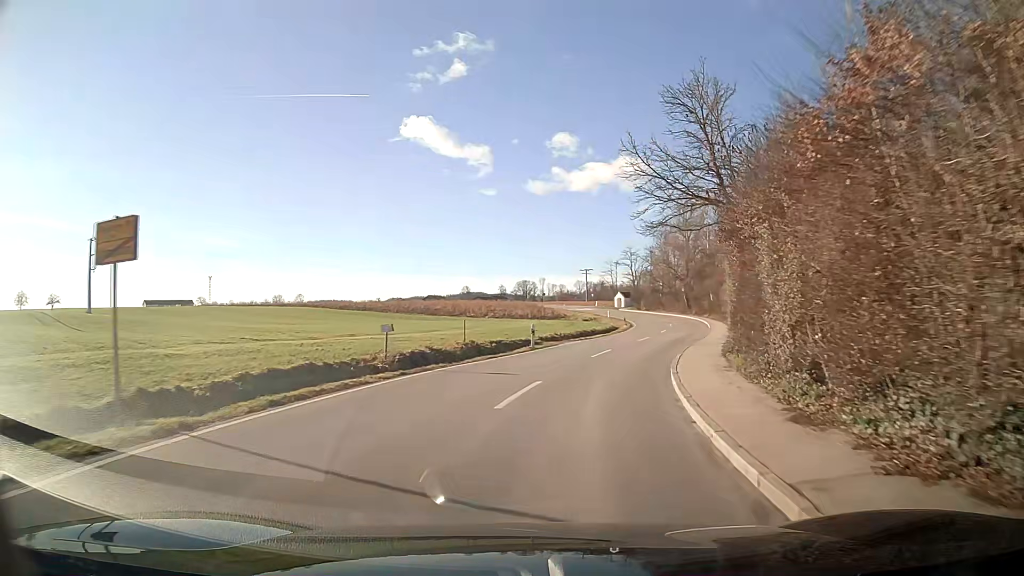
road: secondary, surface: asphalt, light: Day
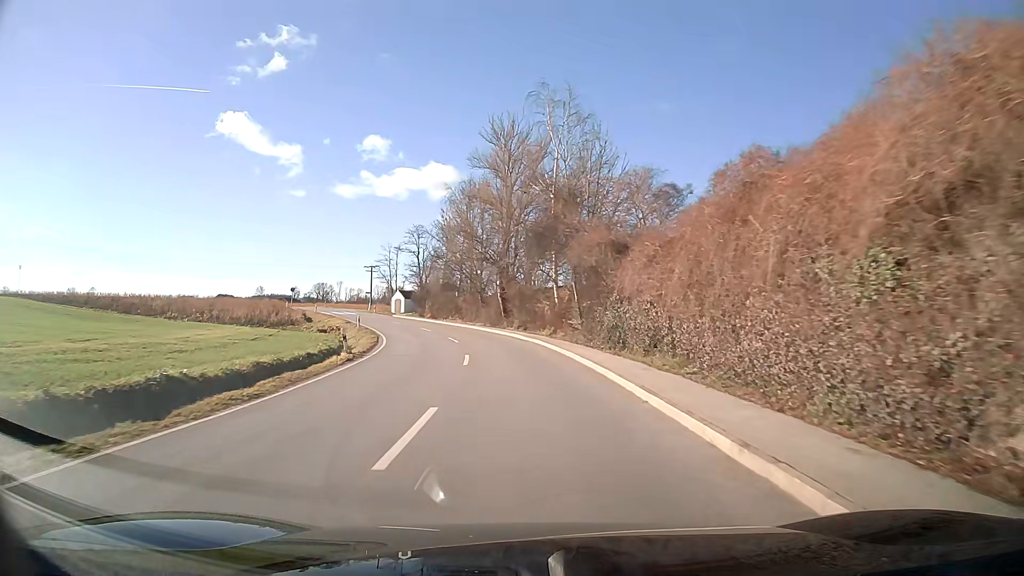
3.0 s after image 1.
(+6.9, +39.2) m; +14°
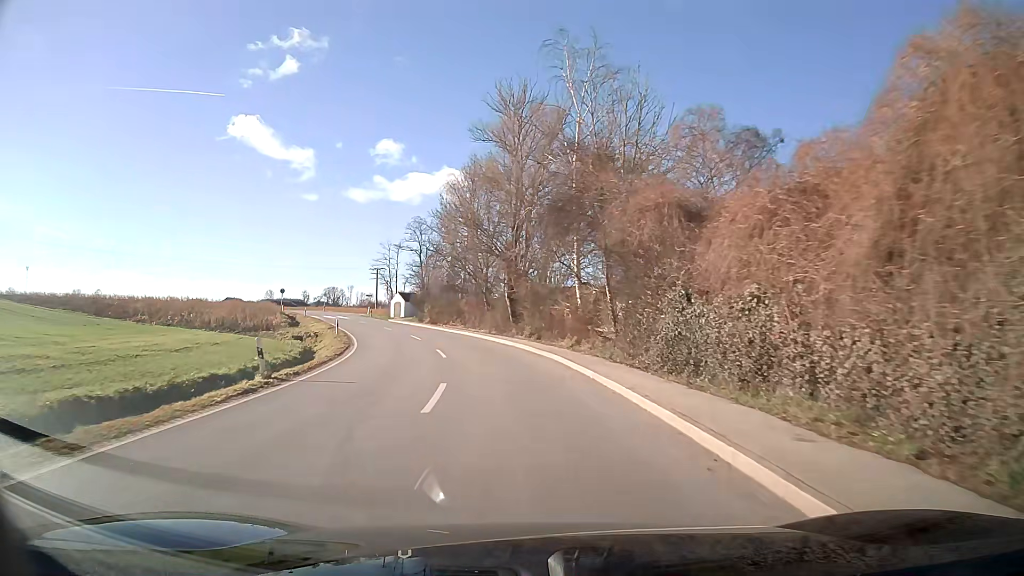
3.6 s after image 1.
(-0.2, +8.6) m; -3°
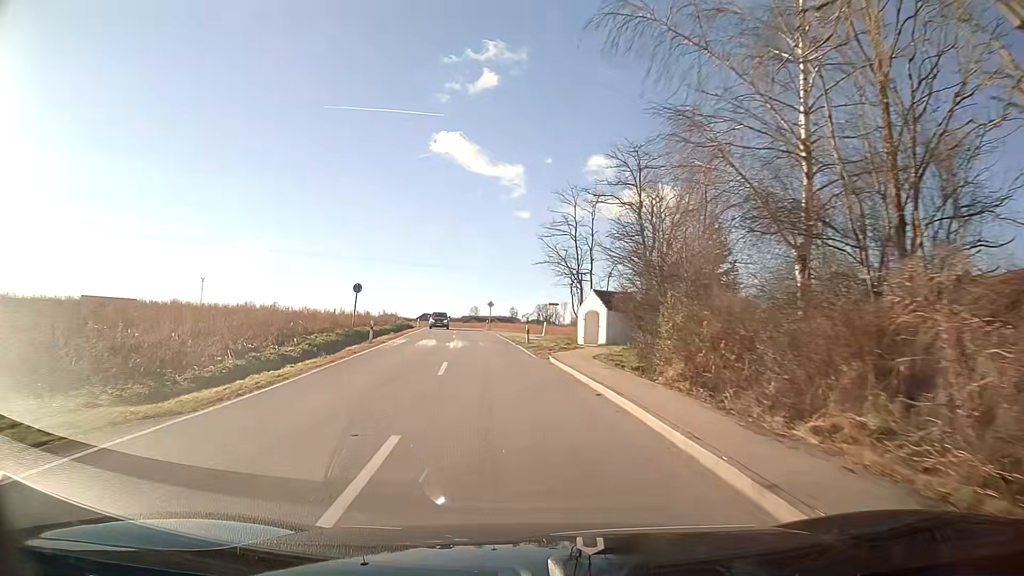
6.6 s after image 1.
(-6.8, +41.7) m; -18°
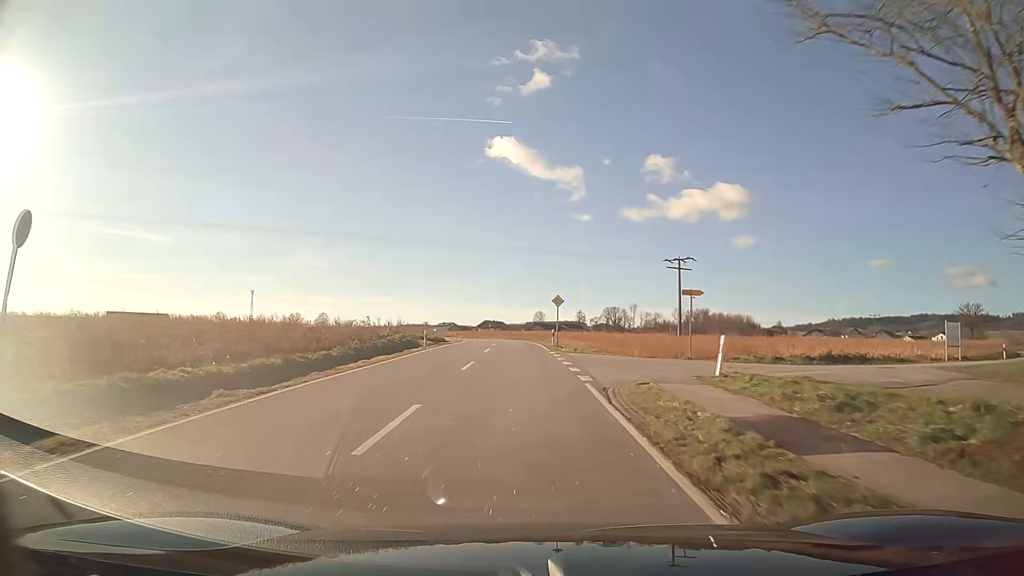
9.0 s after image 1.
(-1.7, +33.1) m; -5°
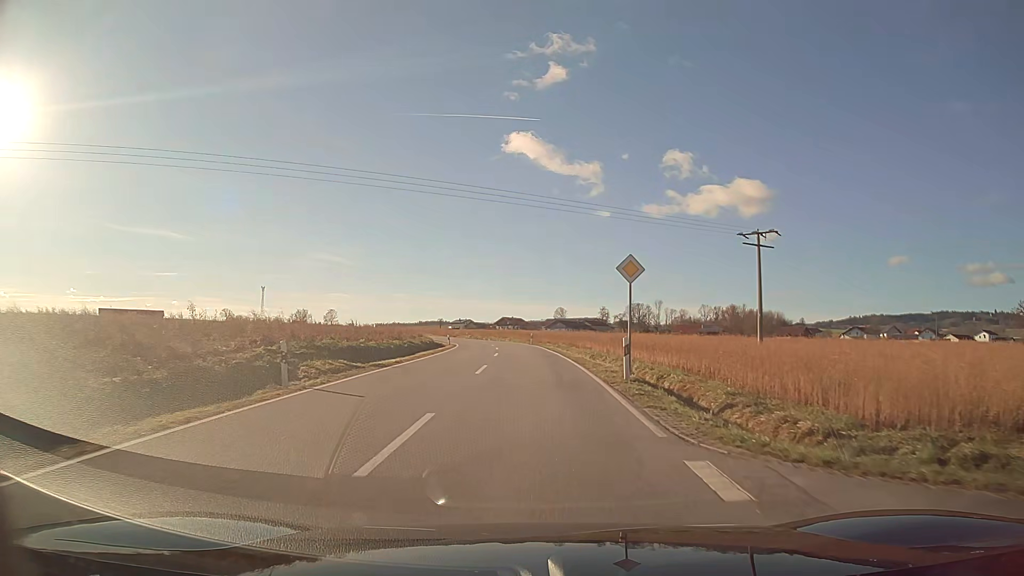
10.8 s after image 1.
(-0.4, +25.0) m; -1°
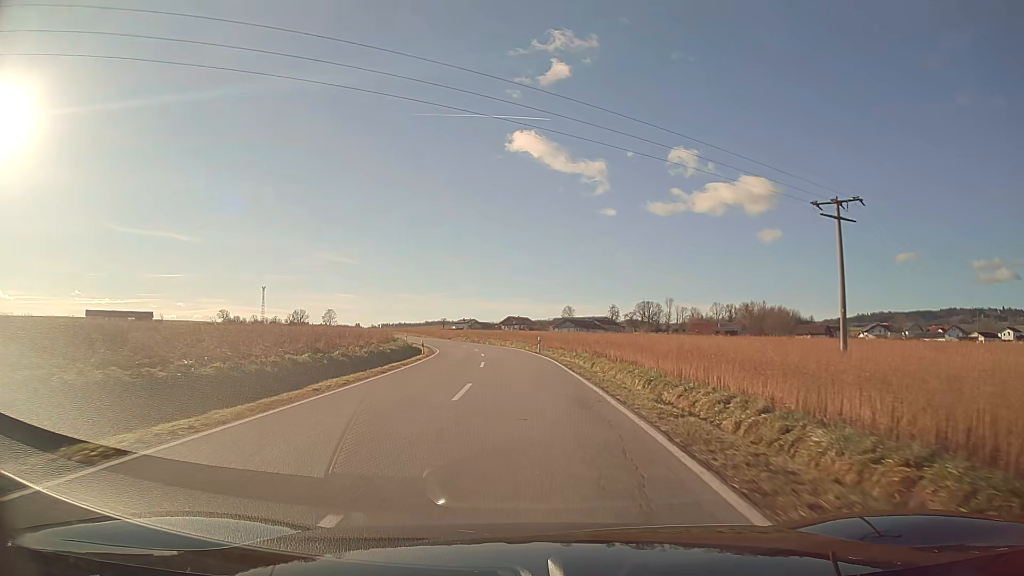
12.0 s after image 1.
(-0.1, +17.2) m; -1°
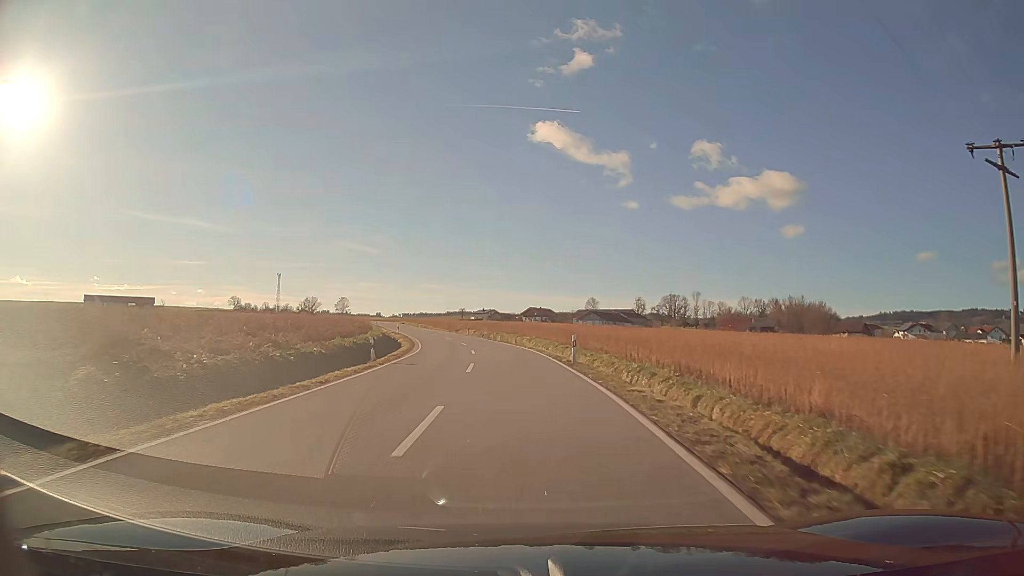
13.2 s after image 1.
(-0.3, +18.1) m; -2°
(0, +10) (-1, +20) (-1, +30) (-3, +40) (-4, +50) (-7, +59) (-9, +69) (-11, +79) (-14, +89) (-16, +98) m
